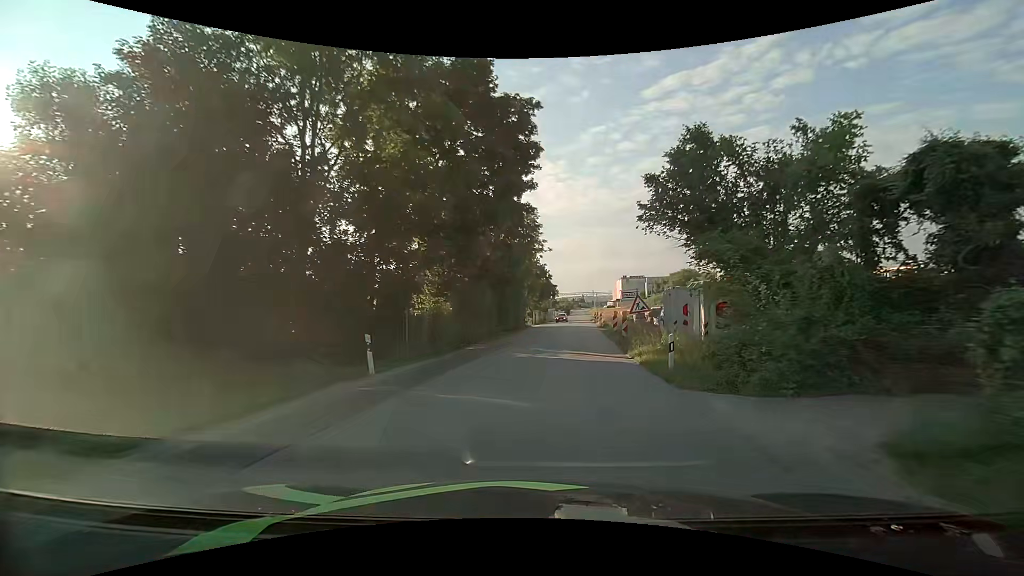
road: unclassified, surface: asphalt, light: Day
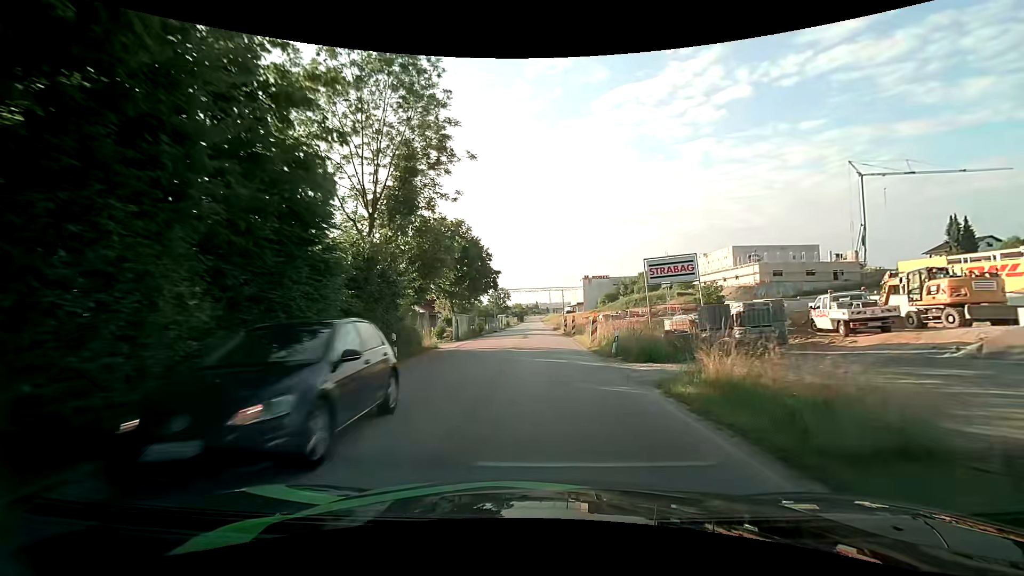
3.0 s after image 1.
(+2.1, +33.4) m; +5°
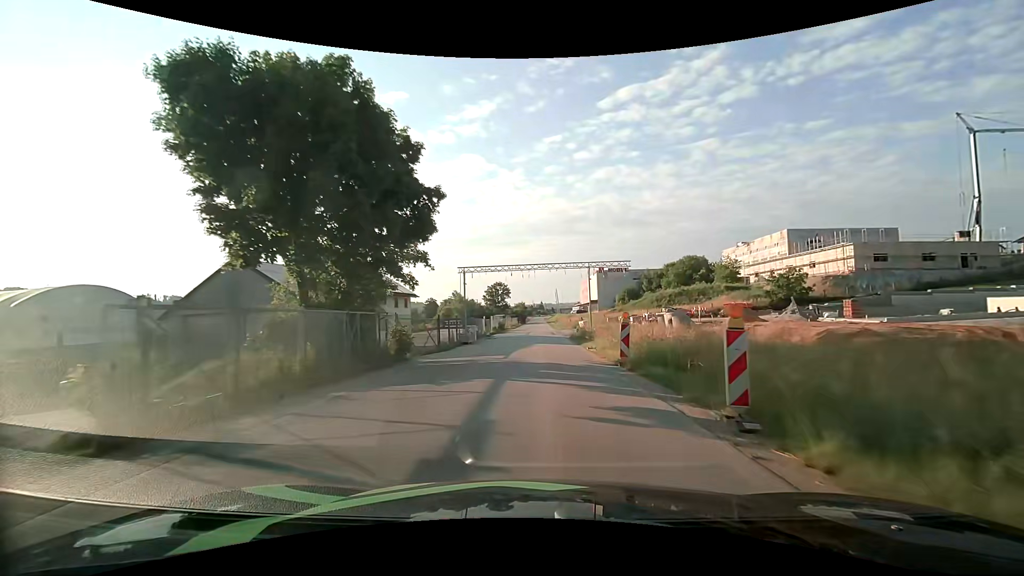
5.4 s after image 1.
(0.0, +30.0) m; -1°
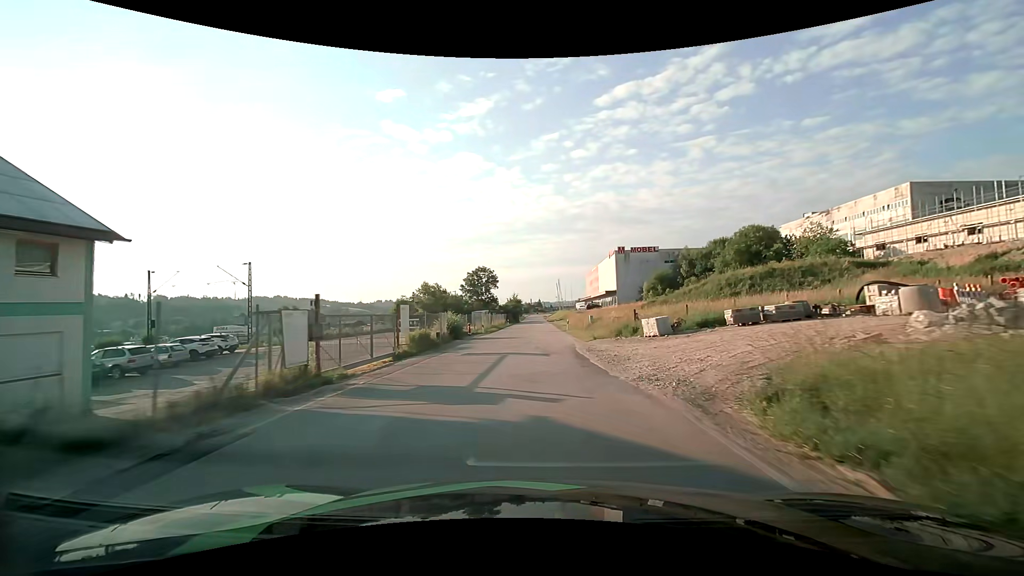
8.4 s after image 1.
(+0.1, +40.3) m; 0°
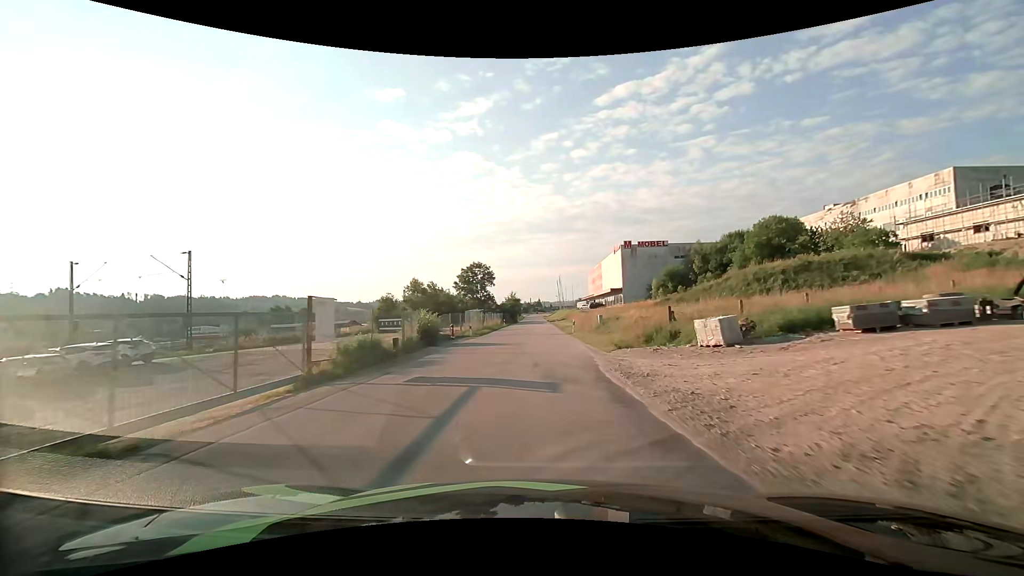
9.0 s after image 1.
(0.0, +8.4) m; 0°
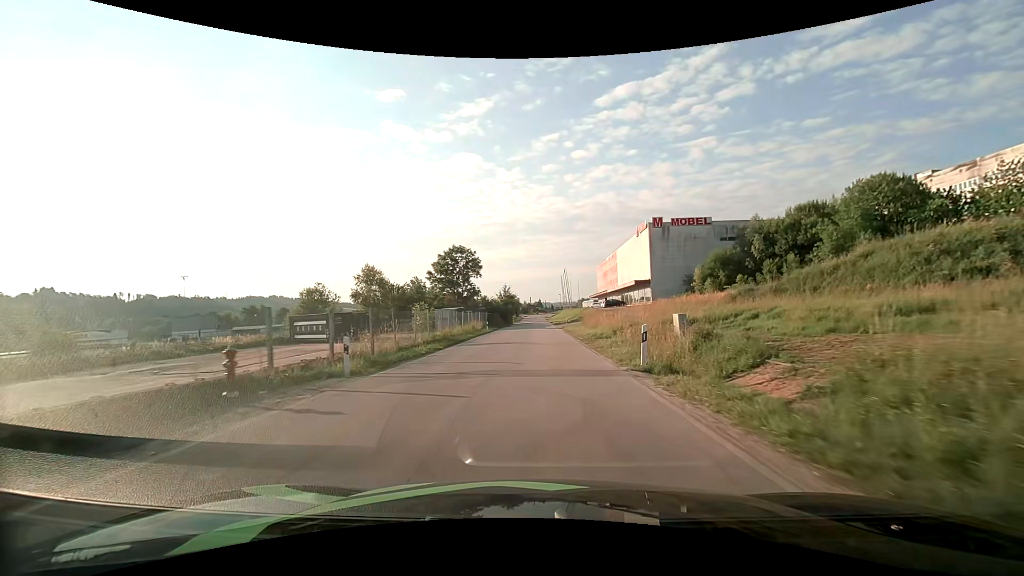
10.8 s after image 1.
(+0.1, +25.4) m; 0°
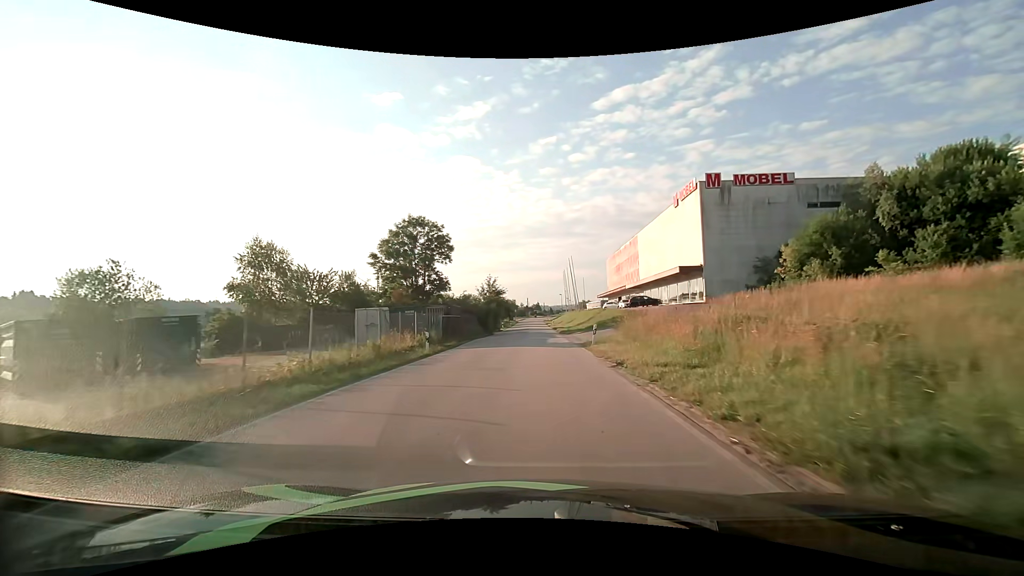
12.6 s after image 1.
(0.0, +25.8) m; 0°
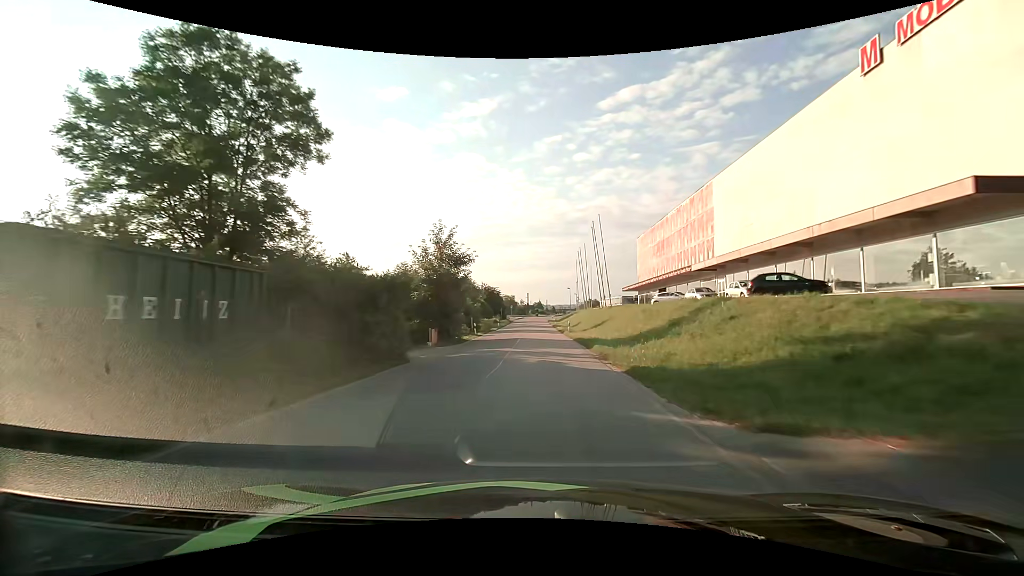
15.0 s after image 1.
(-0.1, +34.8) m; 0°
(0, +10) (0, +20) (0, +30) (0, +40) (0, +50) (0, +60) (0, +70) (0, +80) (0, +90) (0, +100) m
